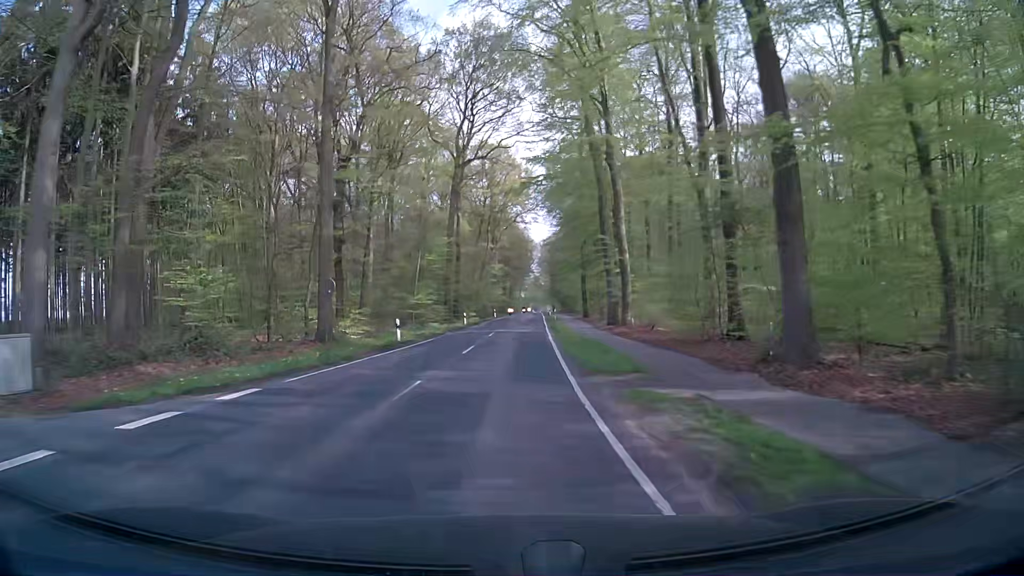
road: secondary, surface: asphalt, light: Day
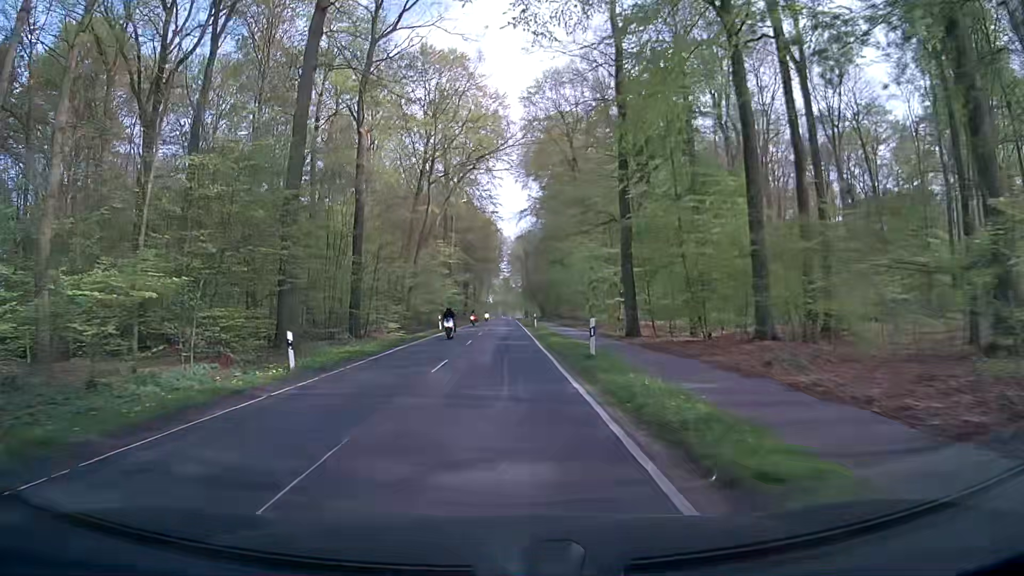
(+1.4, +40.3) m; +3°
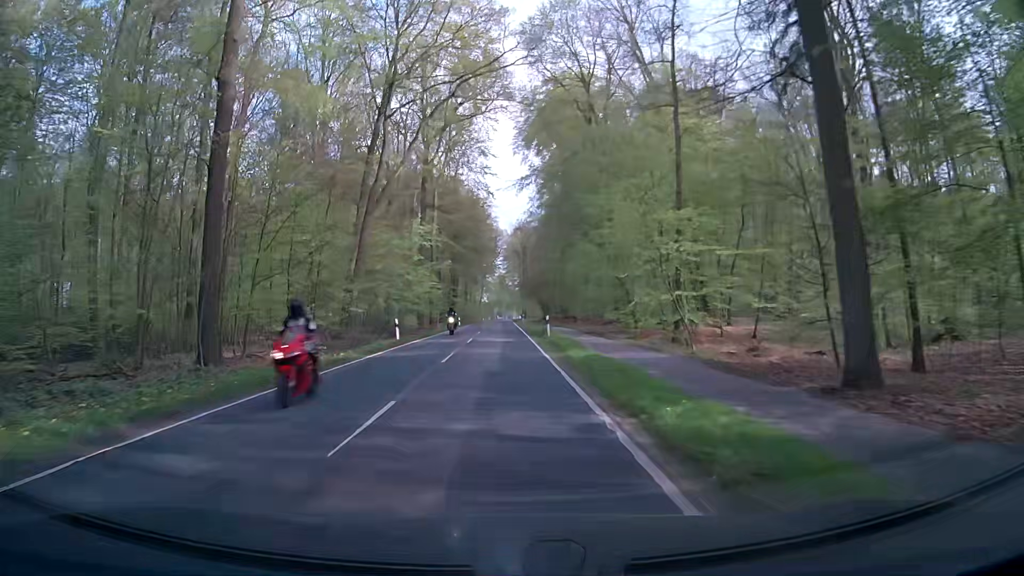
(0.0, +20.3) m; 0°
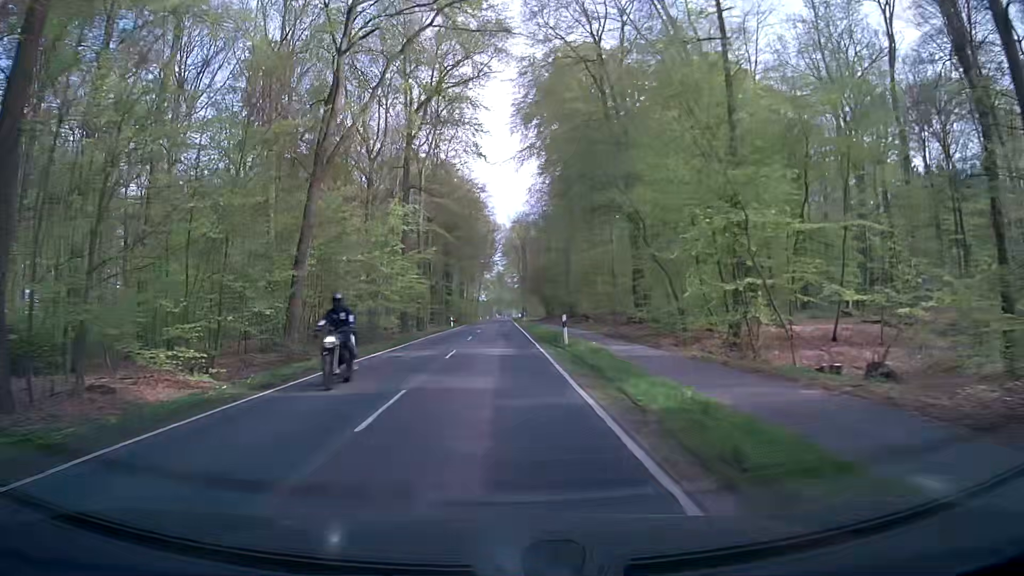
(+0.1, +10.2) m; 0°
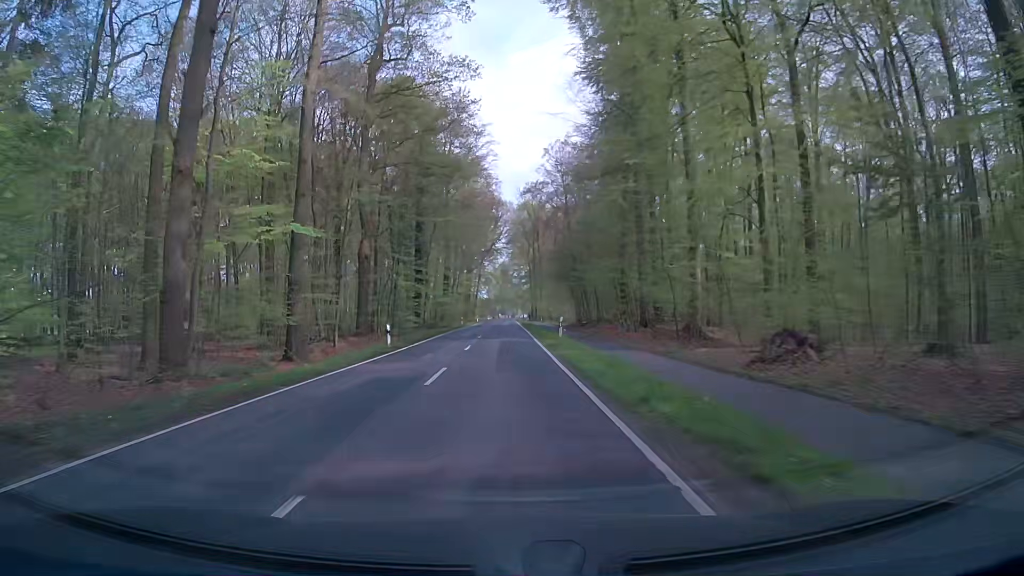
(-0.4, +41.3) m; -1°
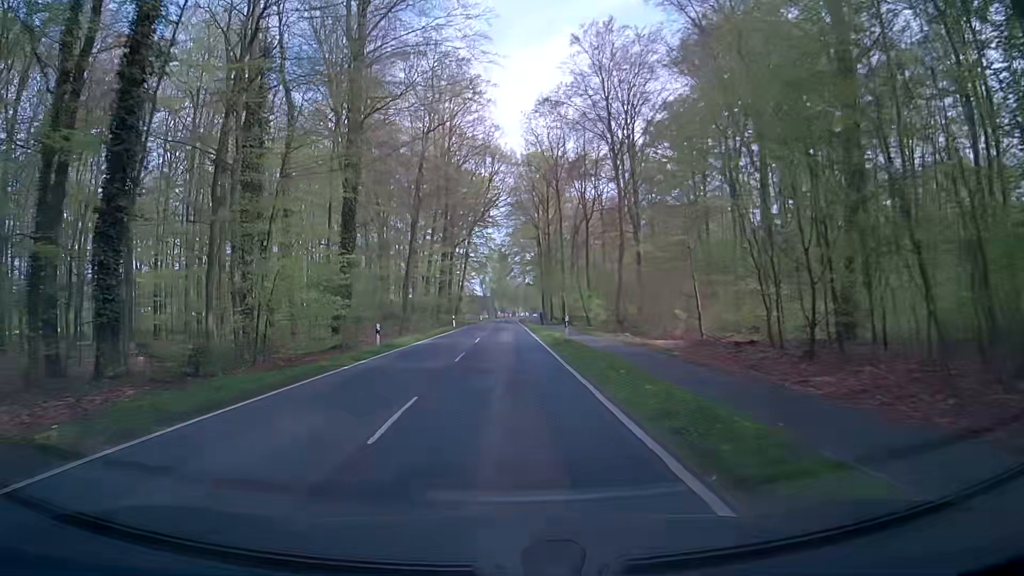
(+0.9, +52.2) m; +1°
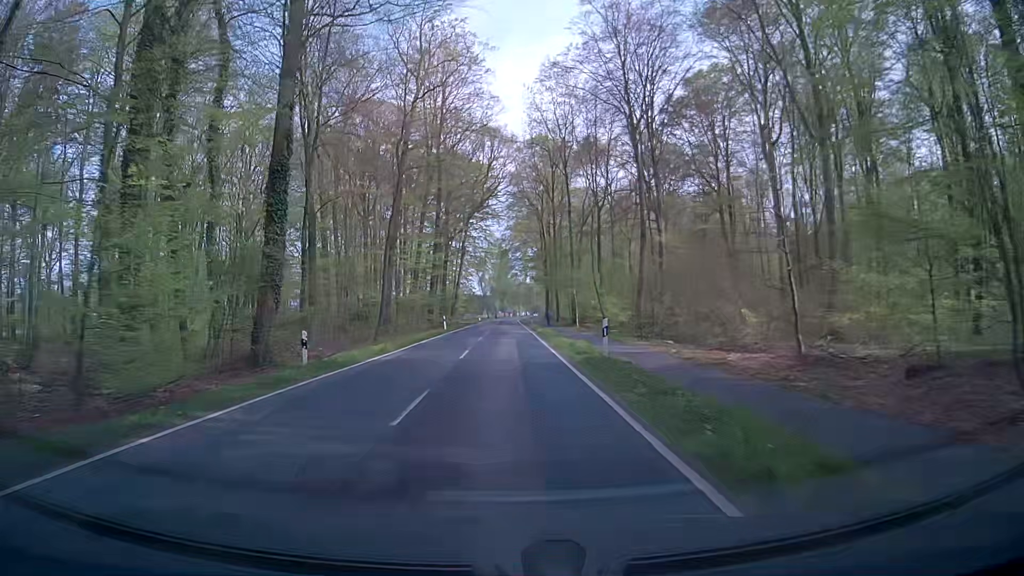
(0.0, +10.5) m; 0°
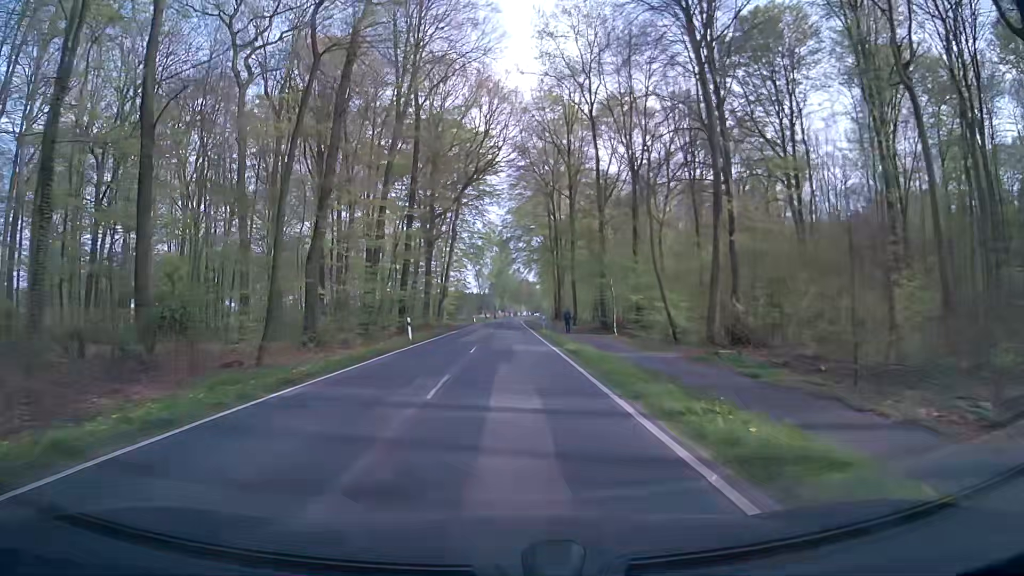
(-0.1, +20.9) m; 0°
(0, +10) (0, +20) (0, +30) (0, +40) (0, +50) (0, +60) (0, +70) (0, +80) (+1, +90) (+1, +100) m
